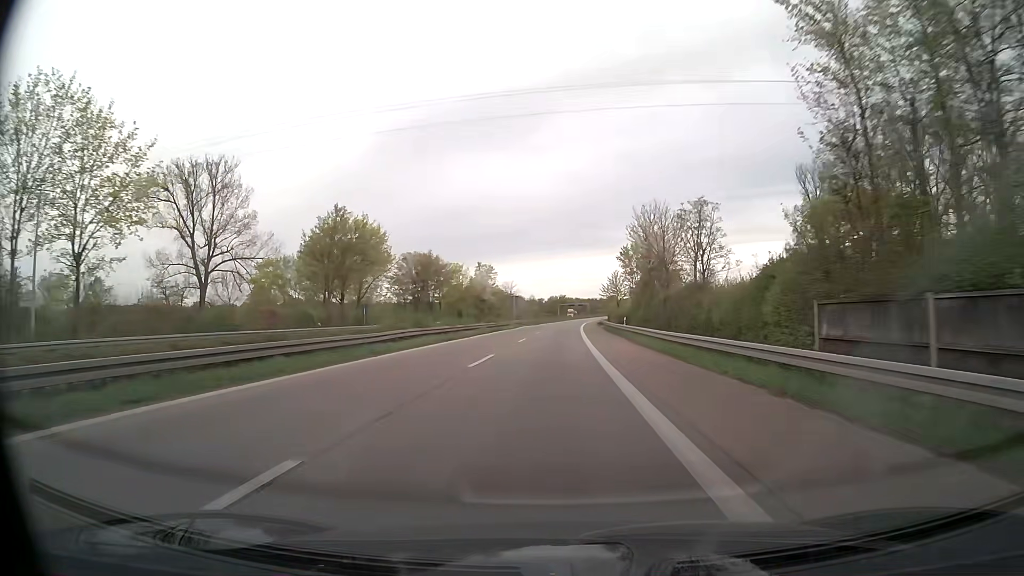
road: trunk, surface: asphalt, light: Day
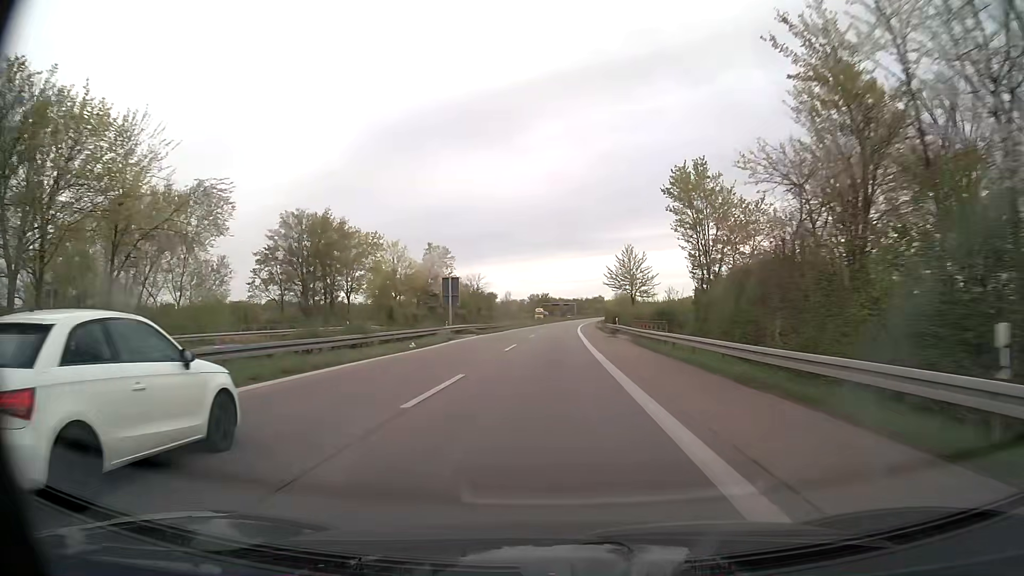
(+0.7, +44.2) m; +2°
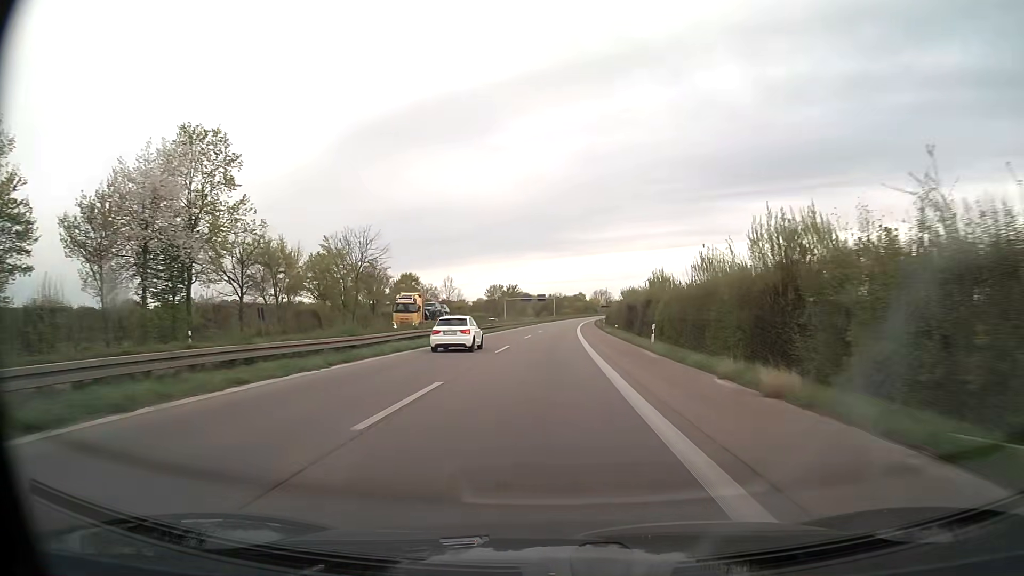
(+1.3, +74.5) m; +2°
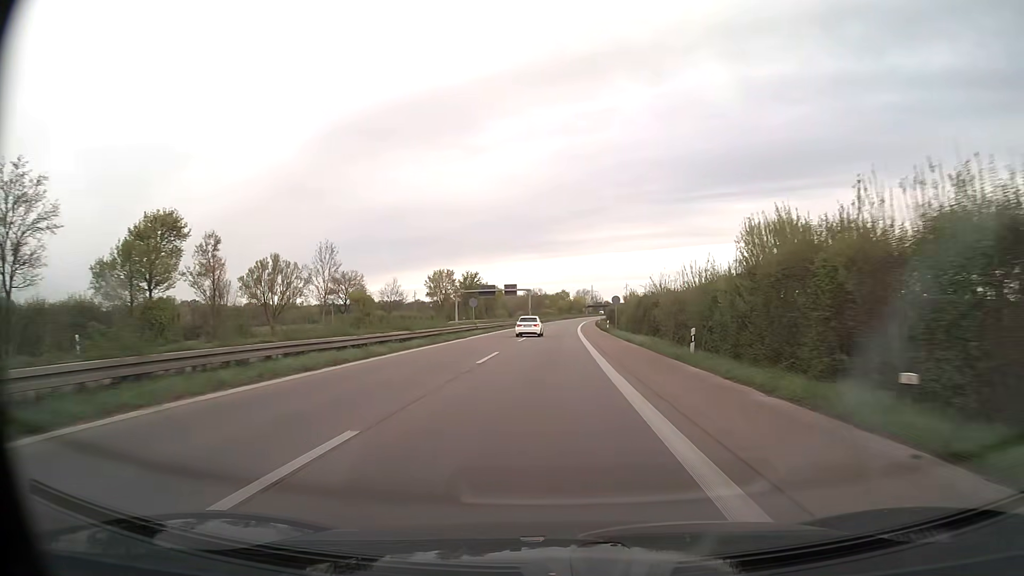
(+0.9, +60.2) m; +2°
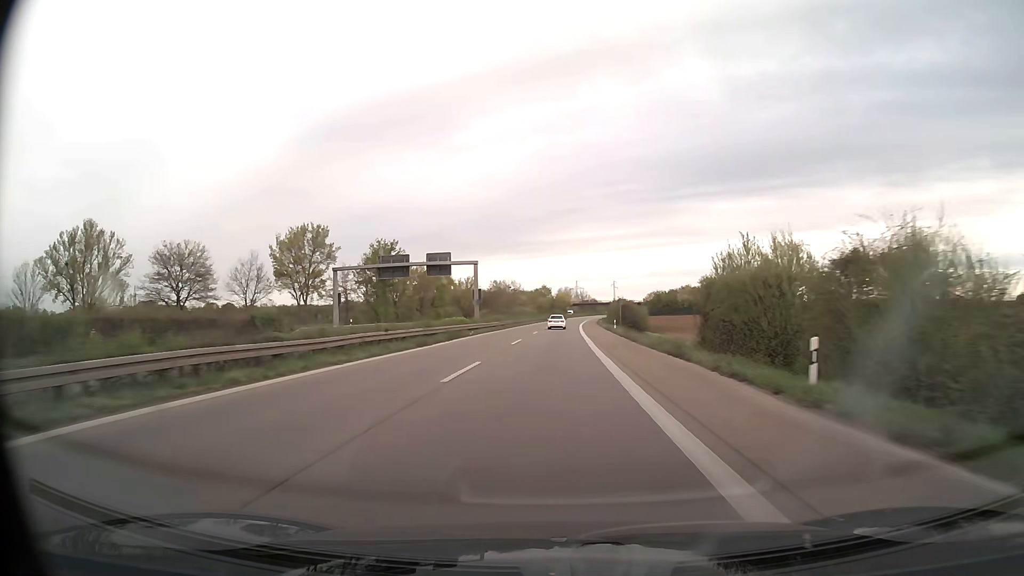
(+0.8, +60.6) m; +2°
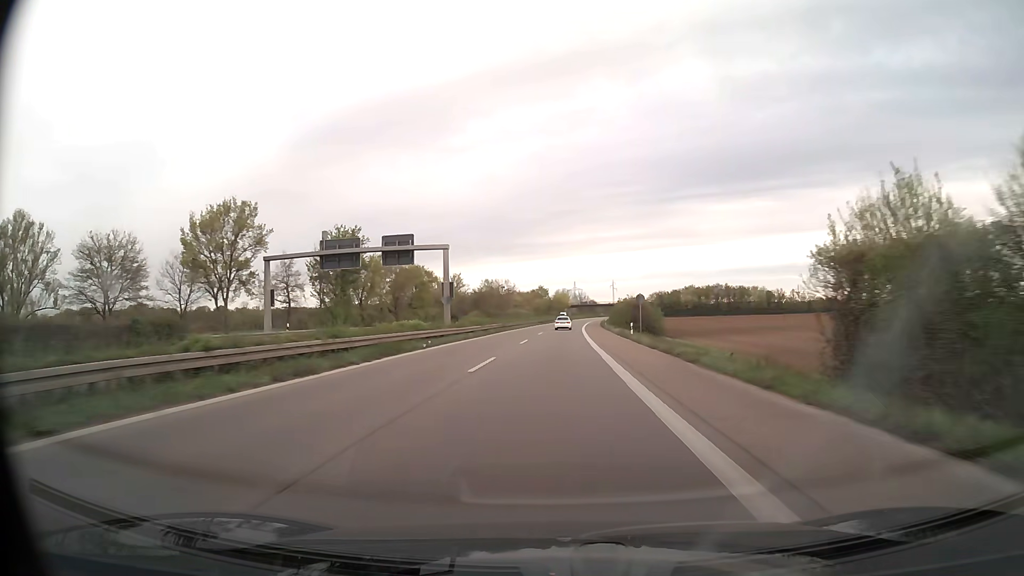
(0.0, +15.2) m; 0°
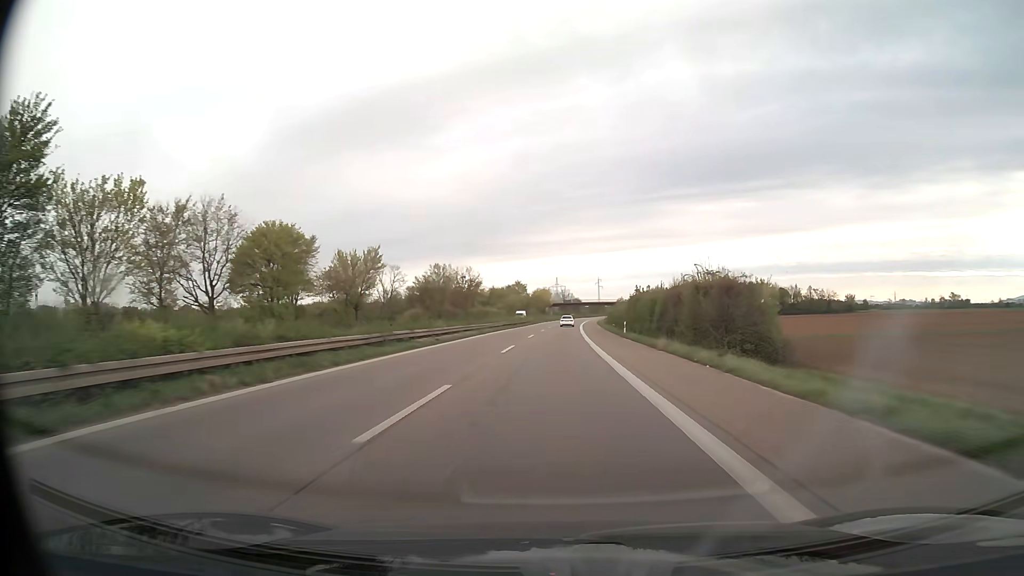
(+0.6, +45.8) m; +2°
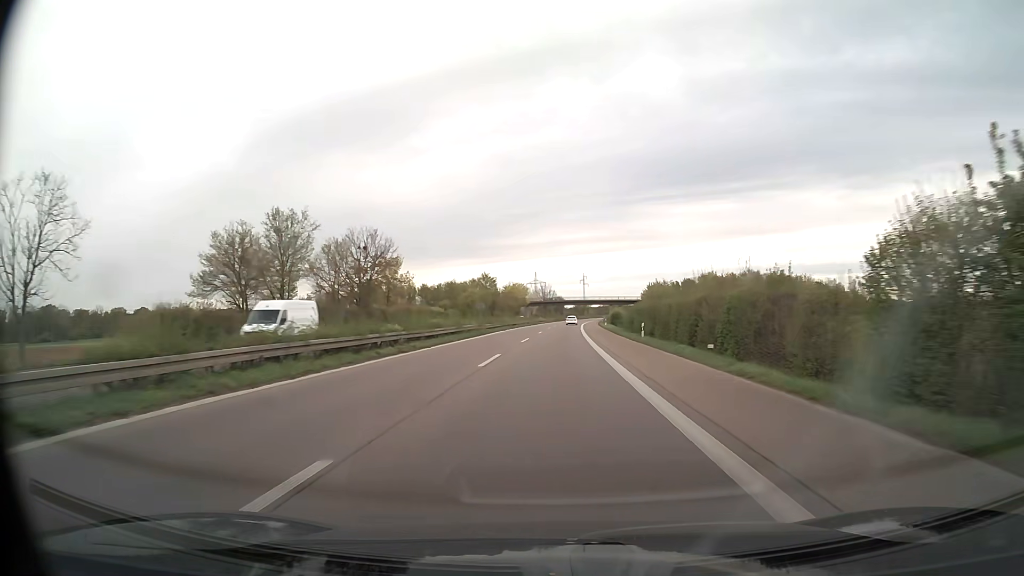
(+0.9, +61.2) m; +2°
